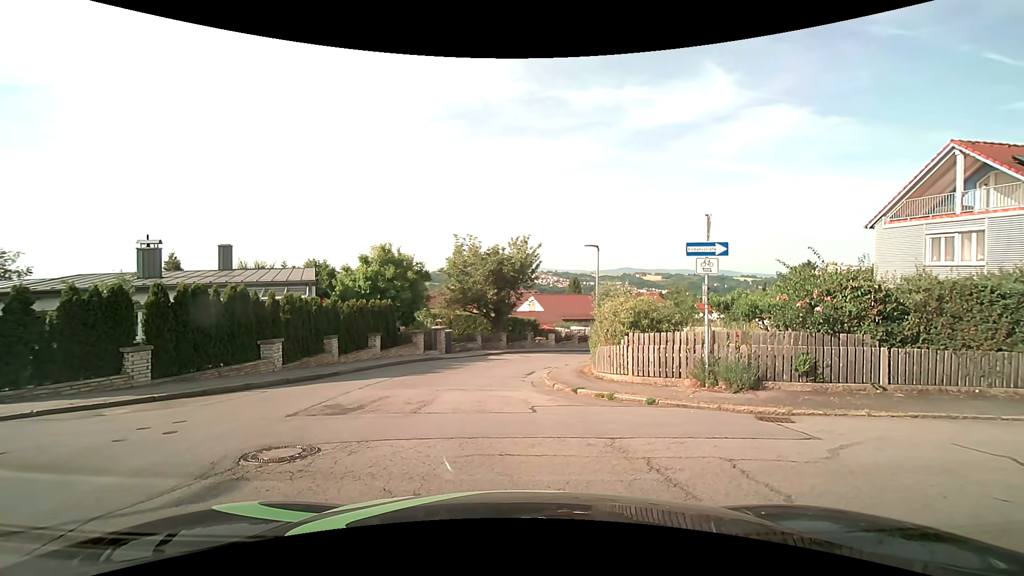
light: Day
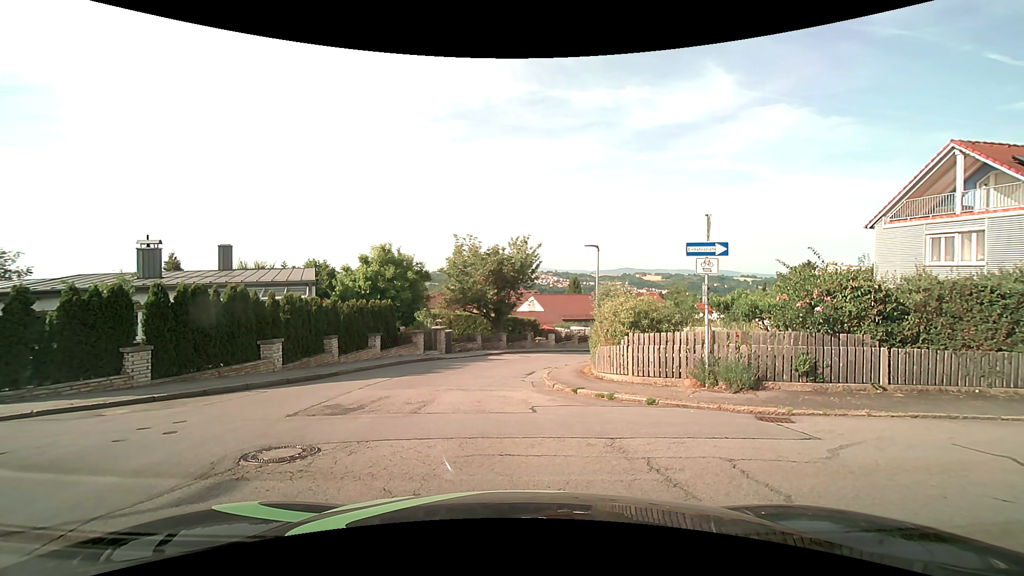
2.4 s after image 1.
(0.0, 0.0) m; 0°
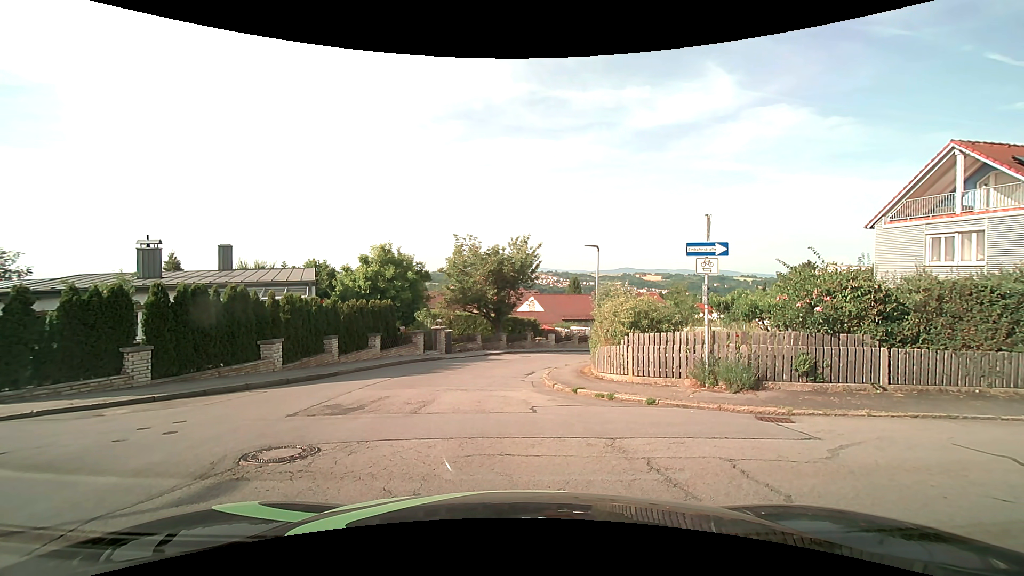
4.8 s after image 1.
(0.0, 0.0) m; 0°
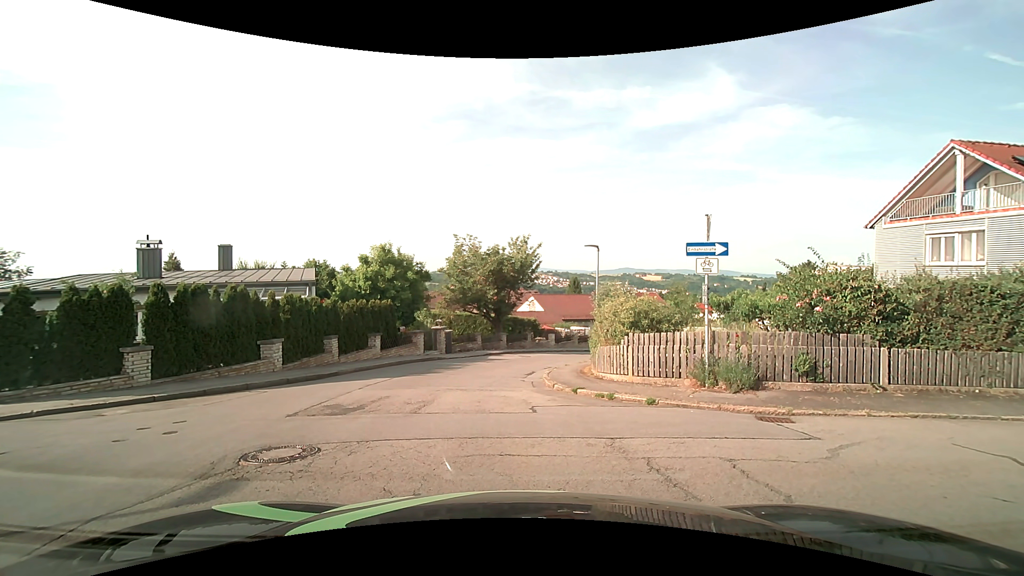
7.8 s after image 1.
(0.0, 0.0) m; 0°
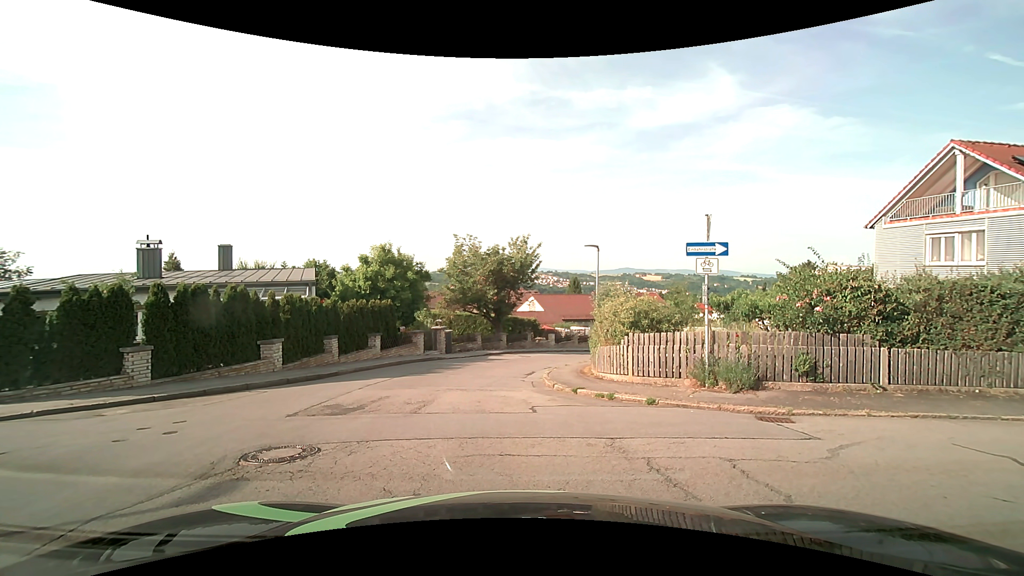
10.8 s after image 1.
(0.0, 0.0) m; 0°
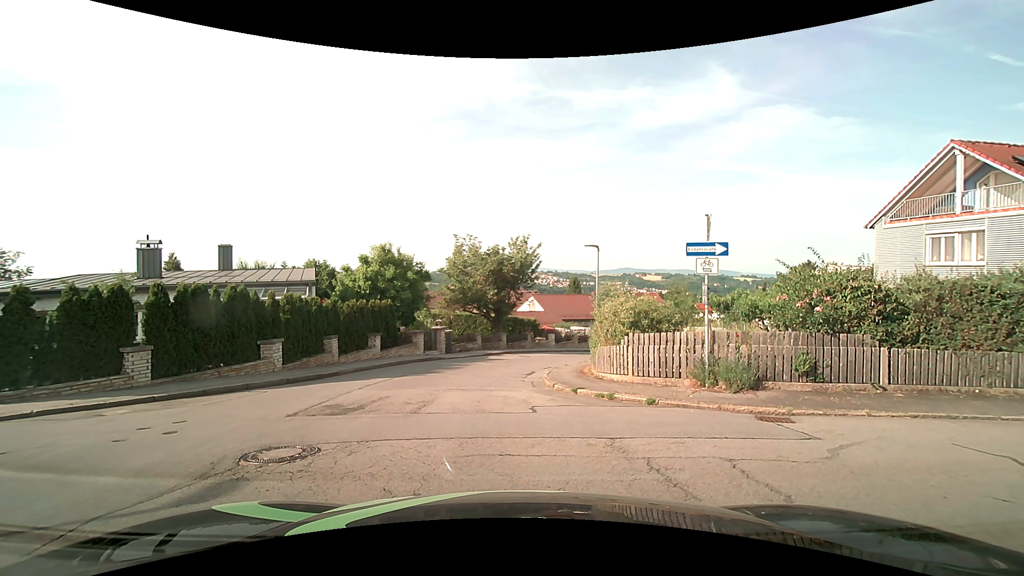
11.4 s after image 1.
(0.0, 0.0) m; 0°
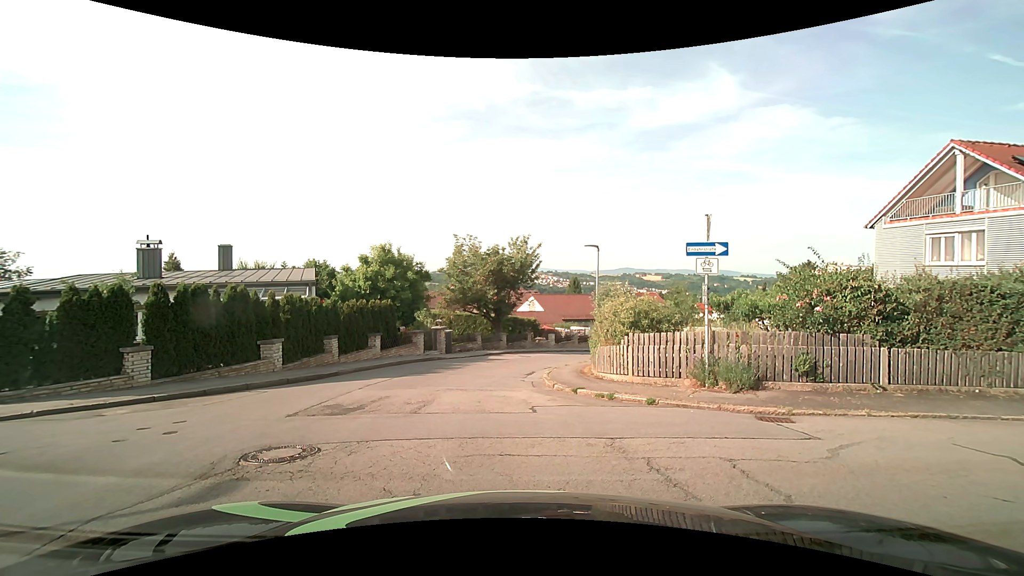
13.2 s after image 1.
(0.0, 0.0) m; 0°
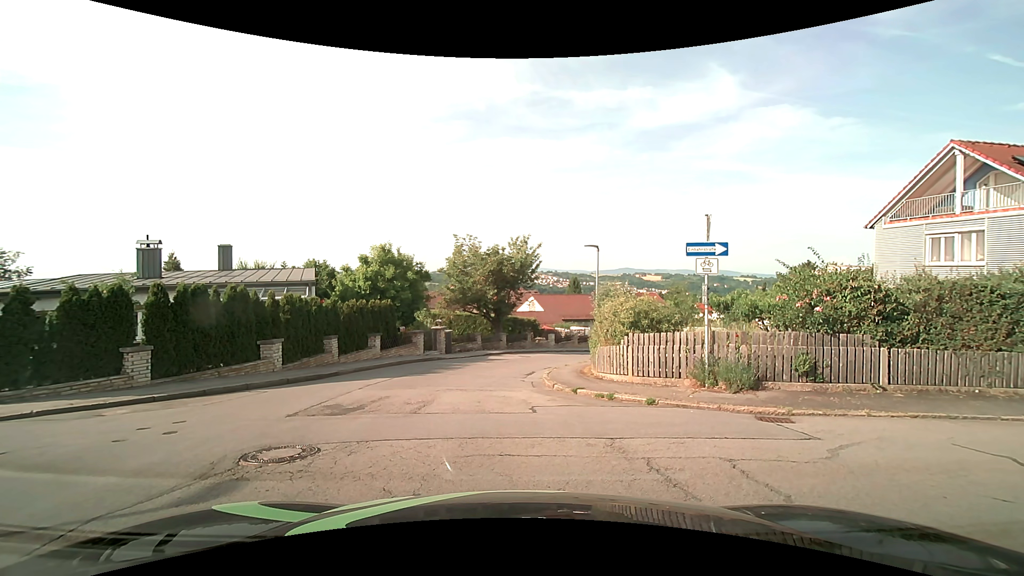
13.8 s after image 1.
(0.0, 0.0) m; 0°
